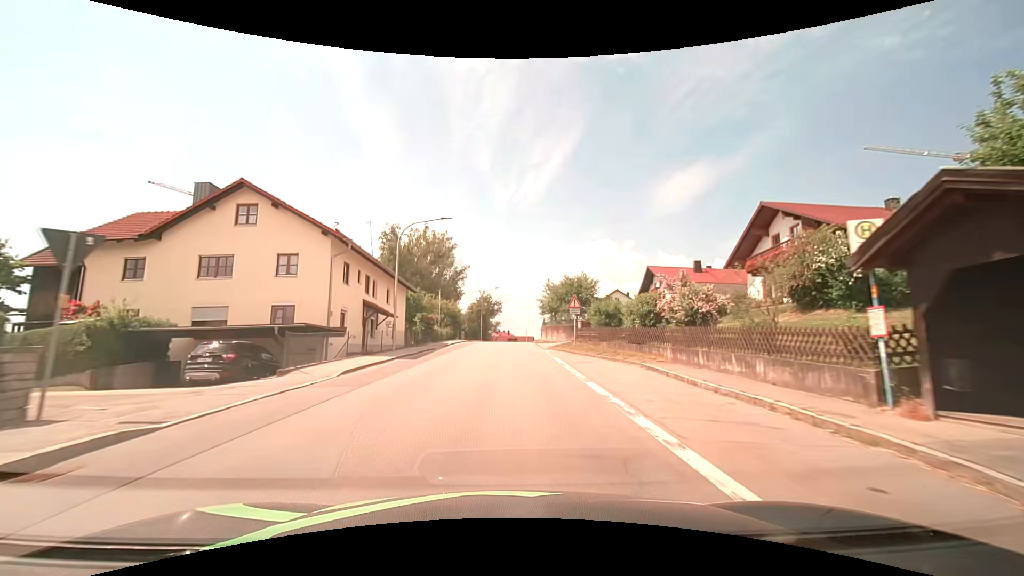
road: tertiary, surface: asphalt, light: Day
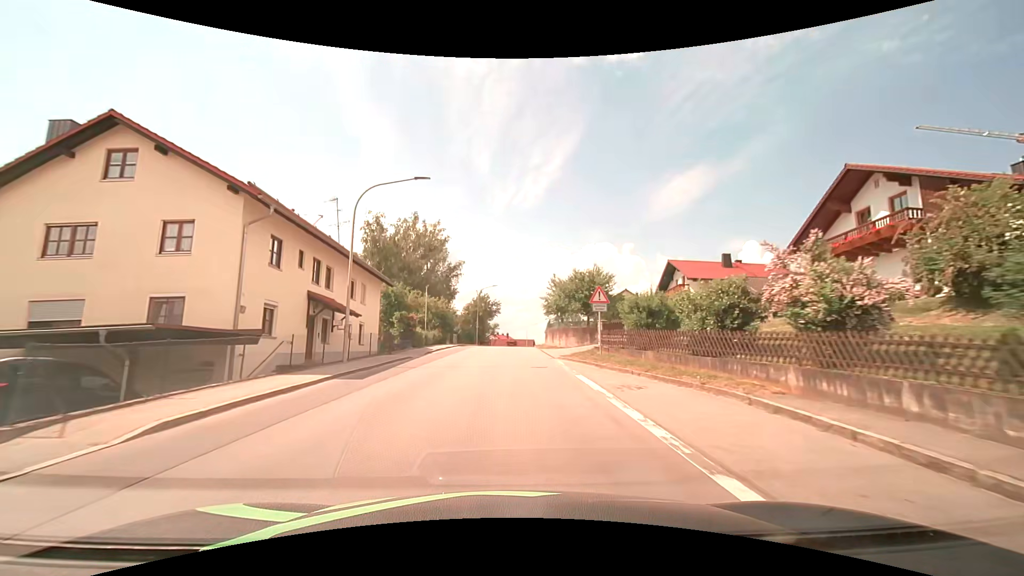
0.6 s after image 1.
(0.0, +7.9) m; +1°
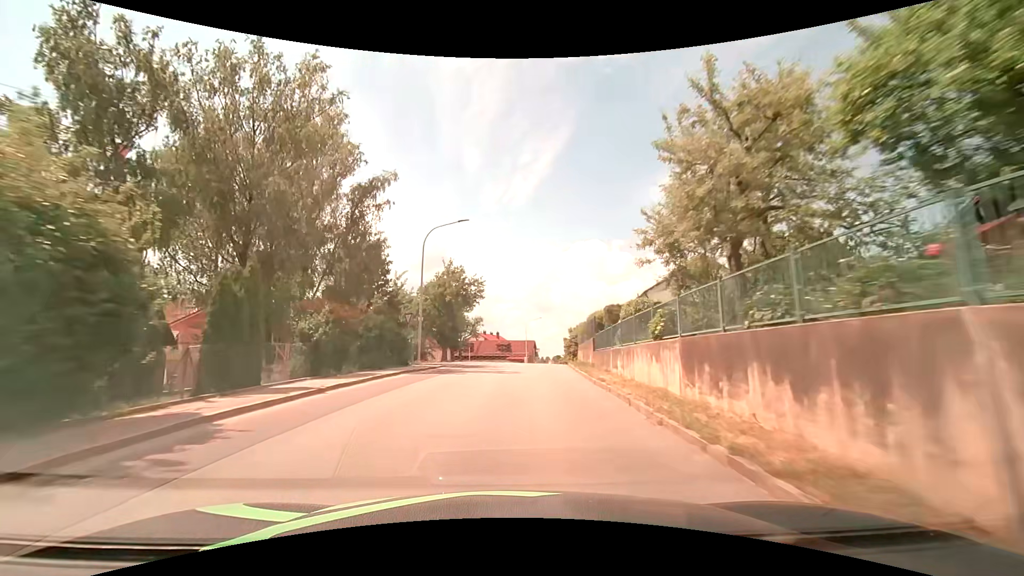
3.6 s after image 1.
(0.0, +39.5) m; +1°
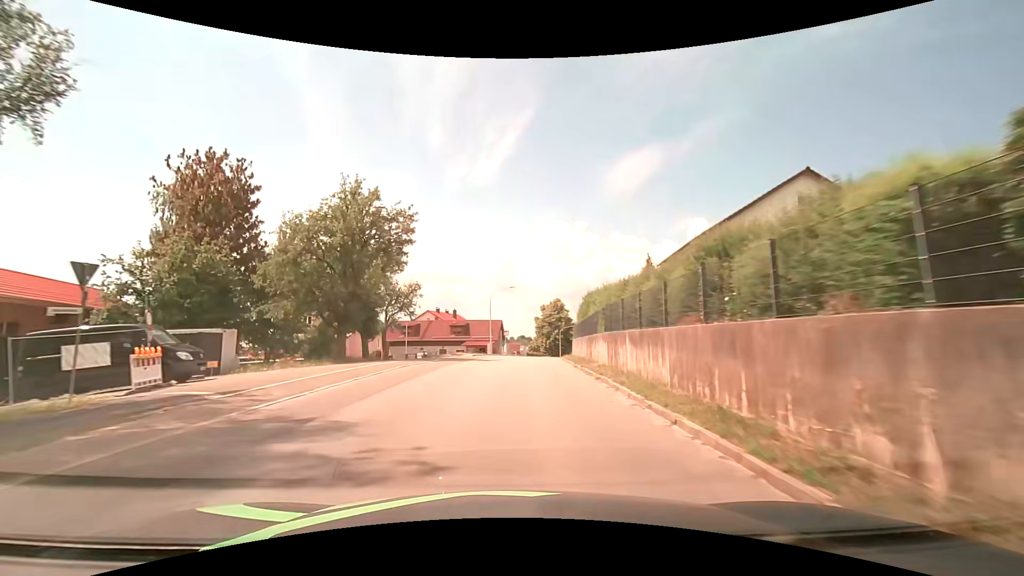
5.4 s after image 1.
(+0.7, +23.9) m; +4°
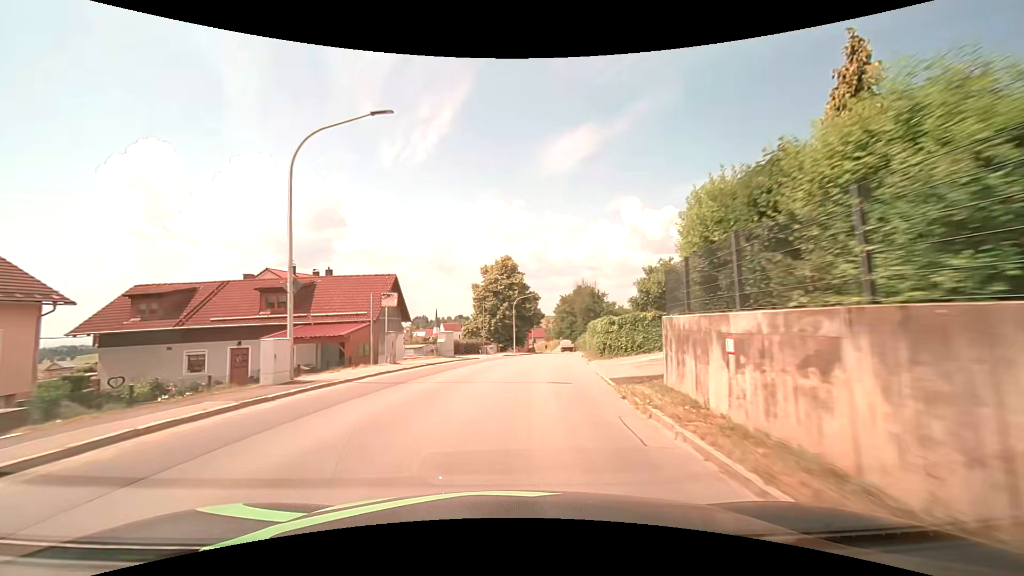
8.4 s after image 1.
(+2.1, +40.6) m; +7°
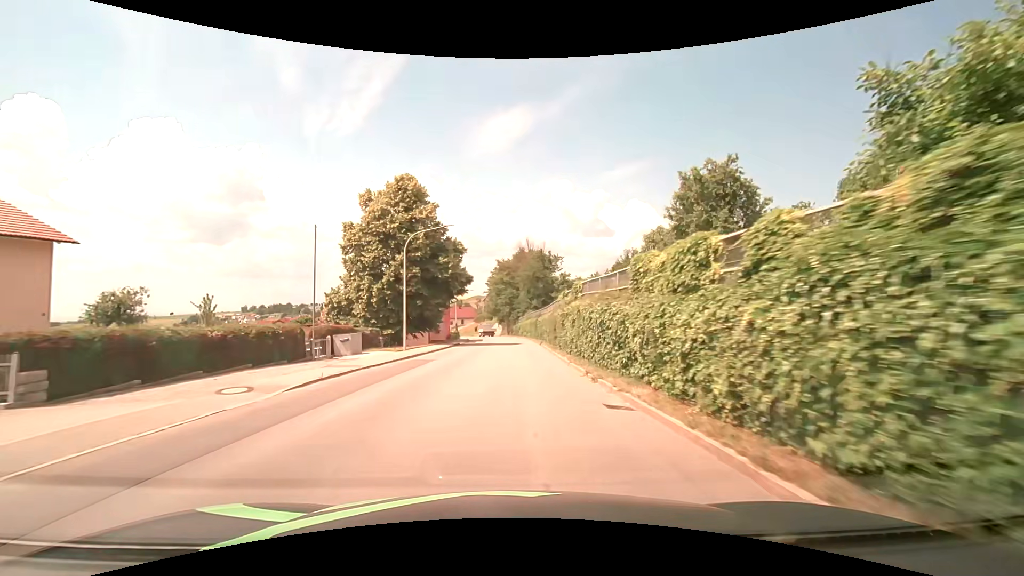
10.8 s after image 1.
(+2.7, +32.7) m; +8°
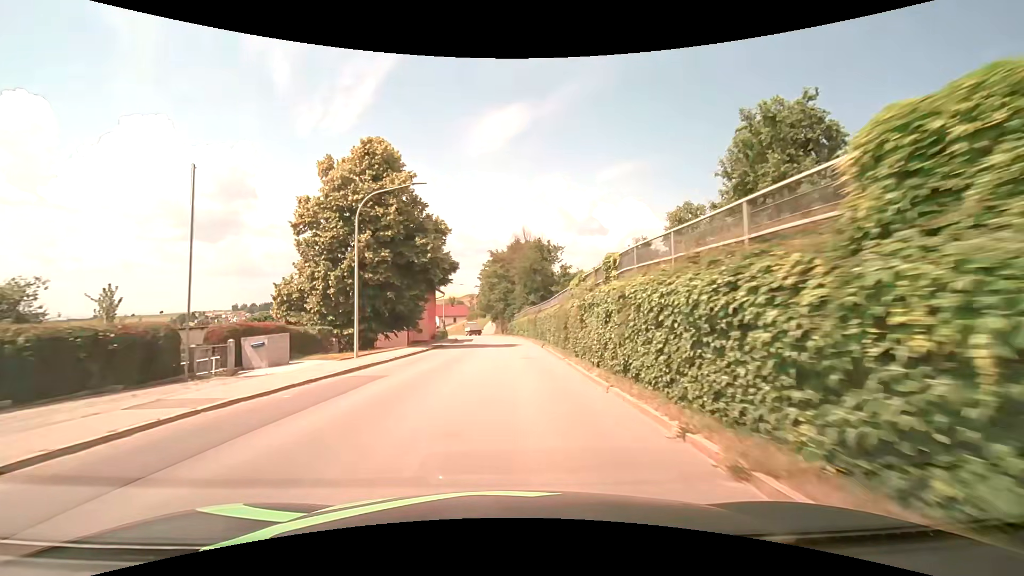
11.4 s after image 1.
(+0.1, +8.3) m; +1°
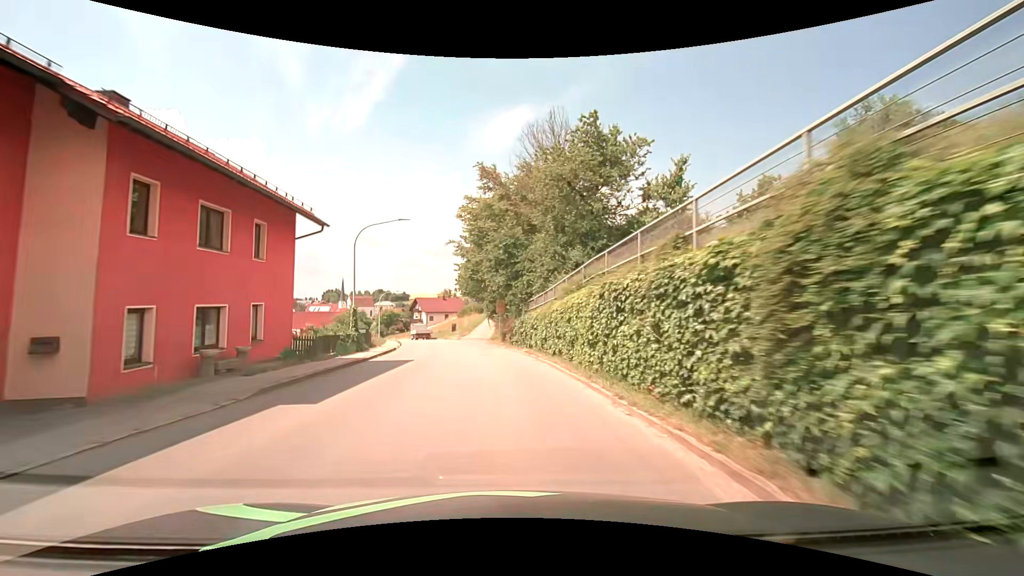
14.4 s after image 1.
(+0.1, +40.6) m; -1°
(0, +10) (-1, +20) (-2, +30) (-3, +40) (-5, +50) (-7, +59) (-10, +69) (-13, +79) (-17, +88) (-21, +97) m
